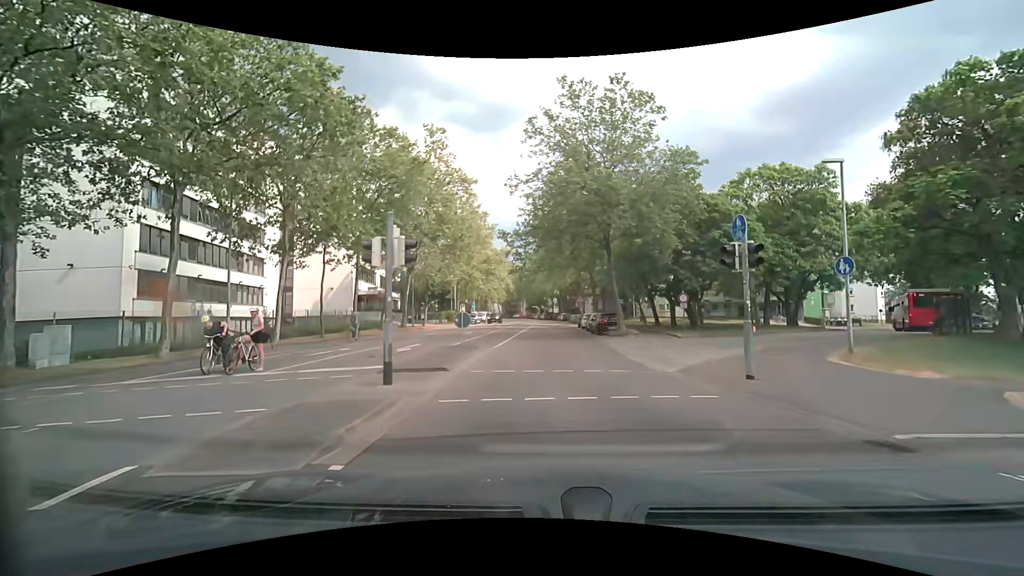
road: residential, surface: asphalt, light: Day
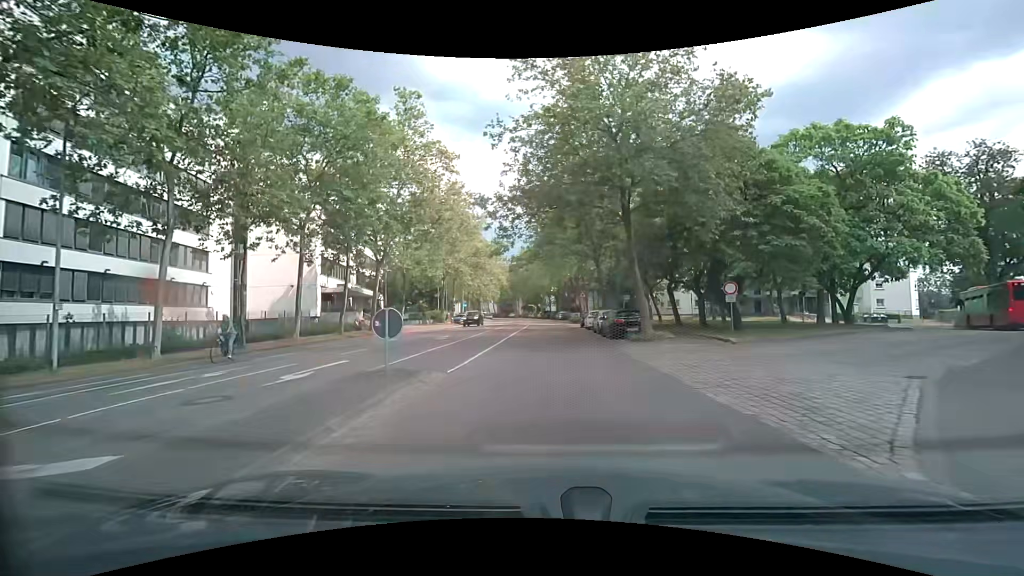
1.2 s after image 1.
(+0.1, +8.3) m; +1°
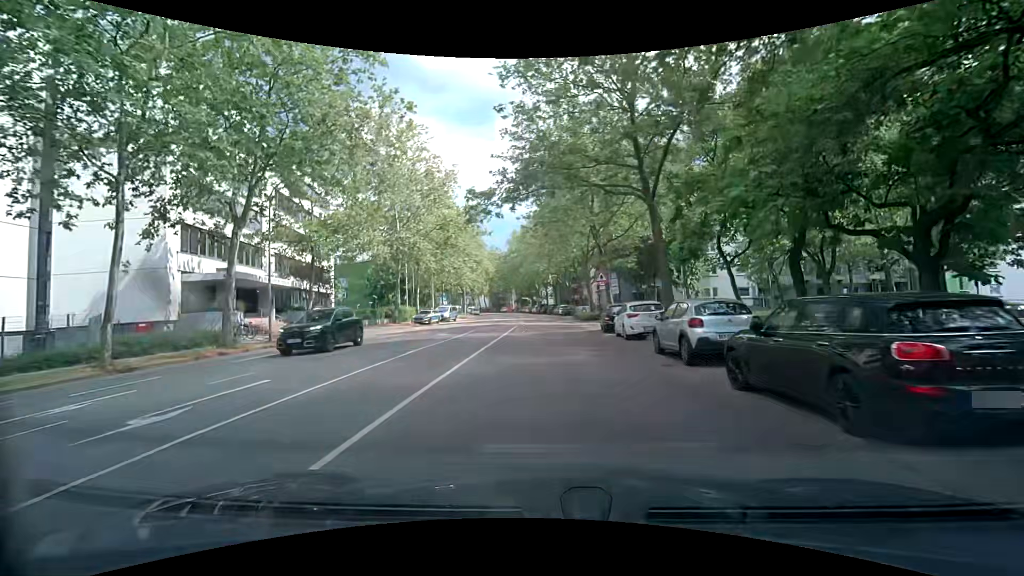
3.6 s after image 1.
(0.0, +19.2) m; 0°
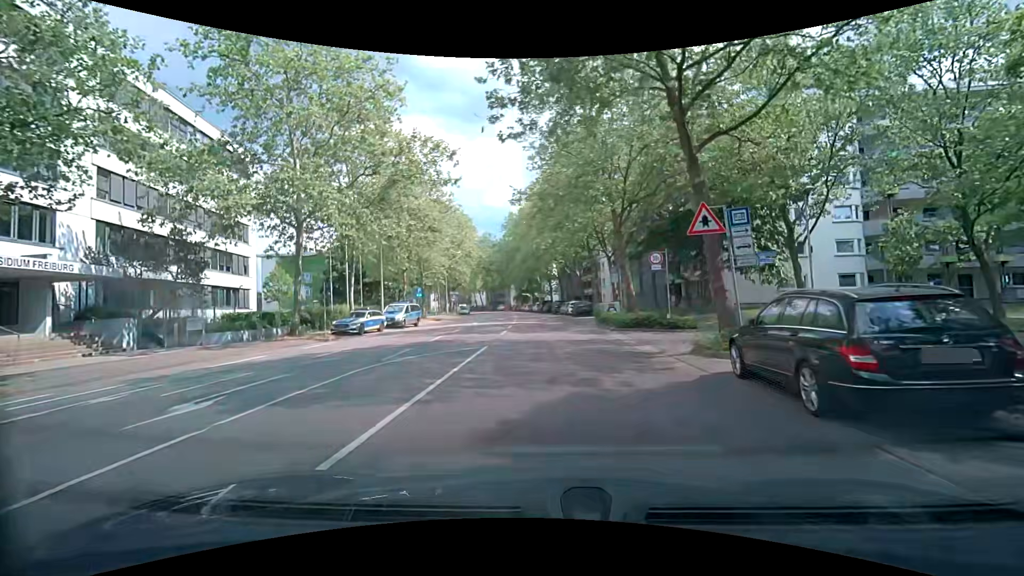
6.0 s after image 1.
(0.0, +19.3) m; 0°
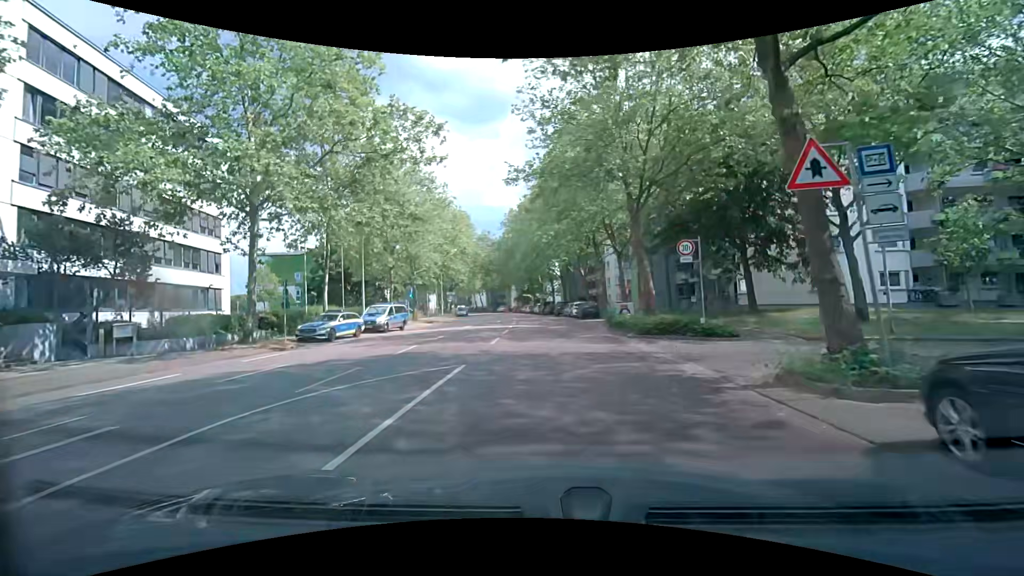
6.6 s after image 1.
(+0.1, +4.5) m; +1°
